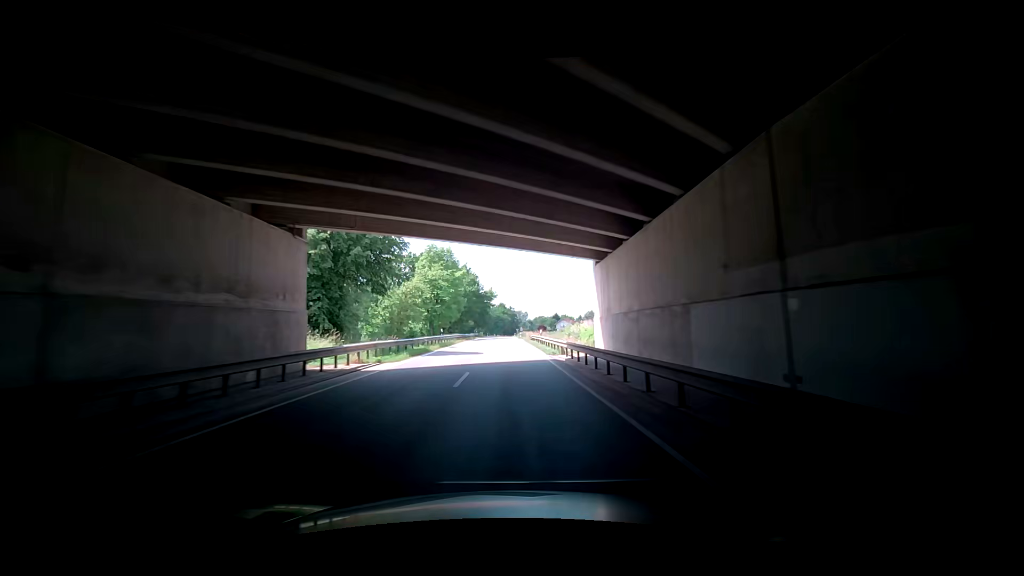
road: secondary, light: Day
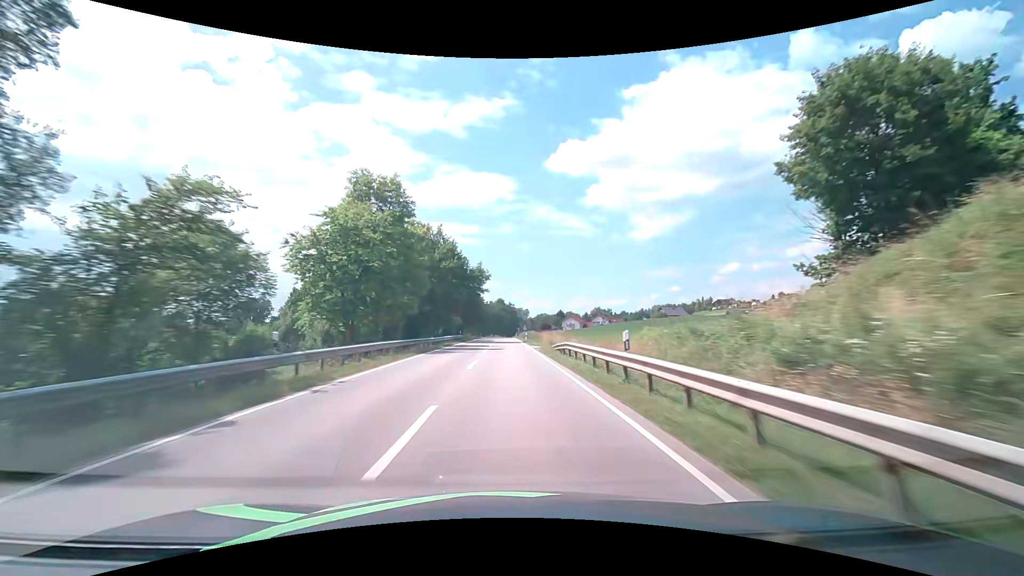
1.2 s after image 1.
(+0.6, +30.8) m; 0°
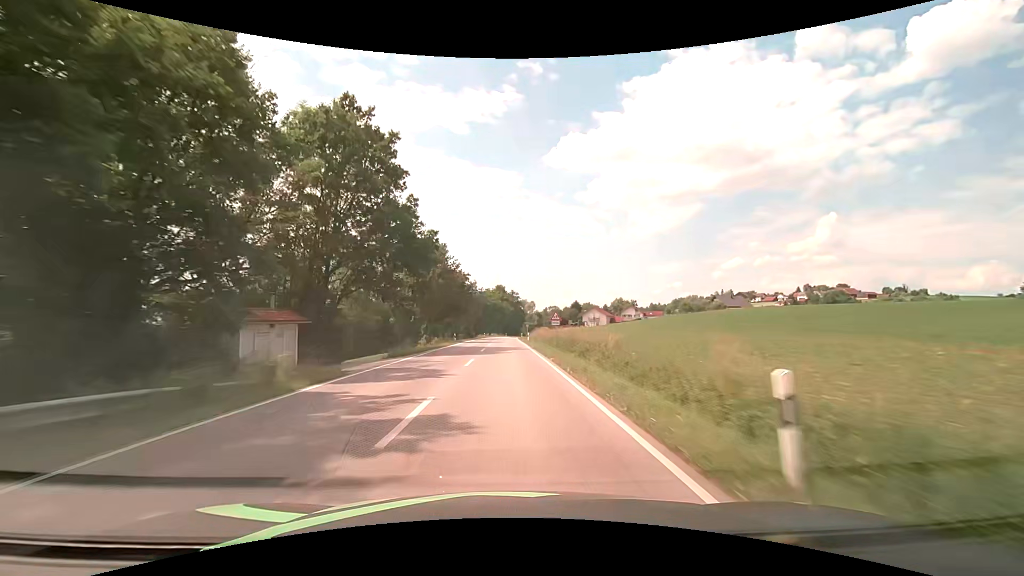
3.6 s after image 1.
(-0.1, +58.6) m; 0°
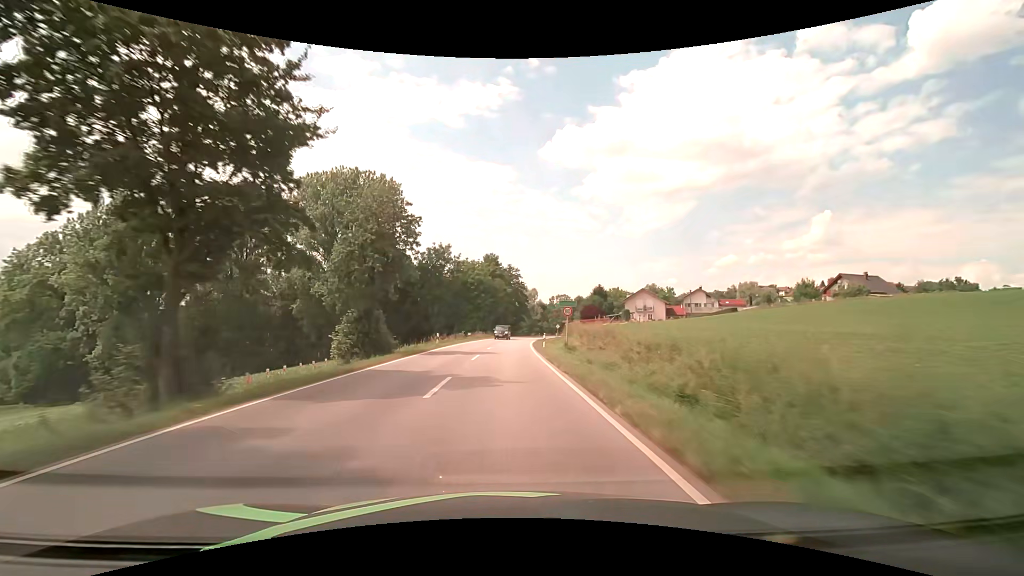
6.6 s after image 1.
(0.0, +67.8) m; +1°
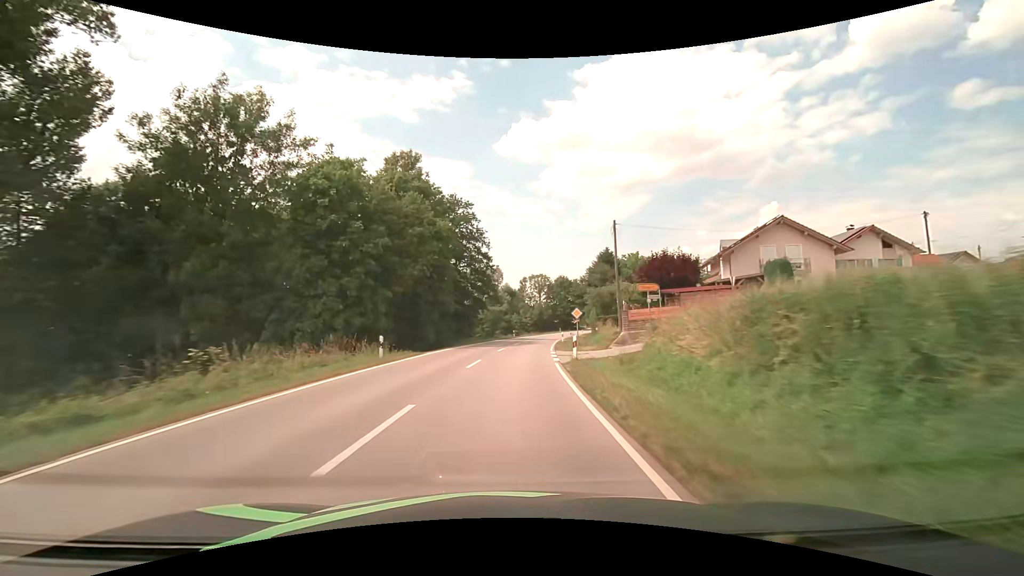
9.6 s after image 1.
(+2.0, +64.6) m; +4°
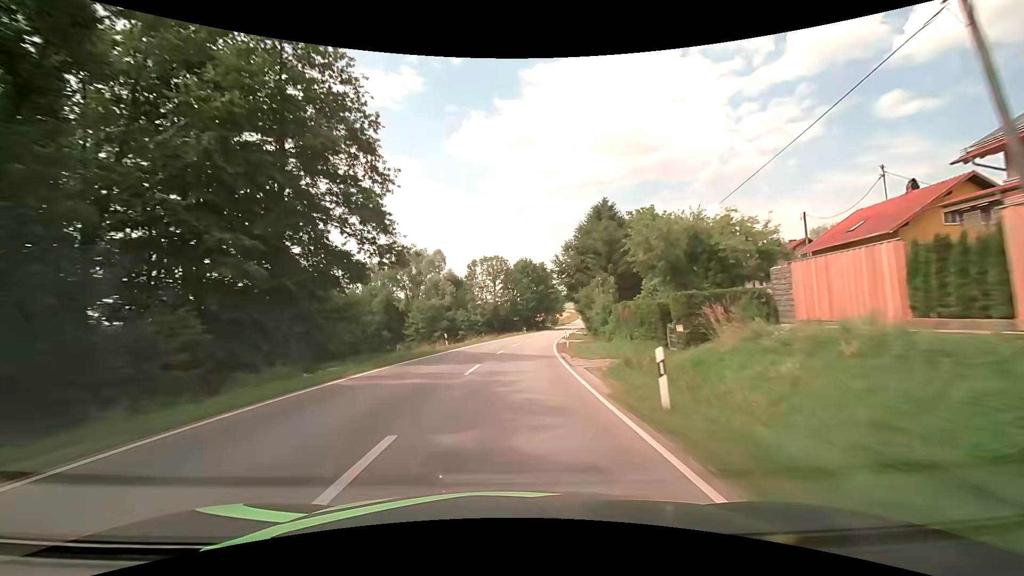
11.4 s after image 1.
(+1.6, +38.1) m; +5°
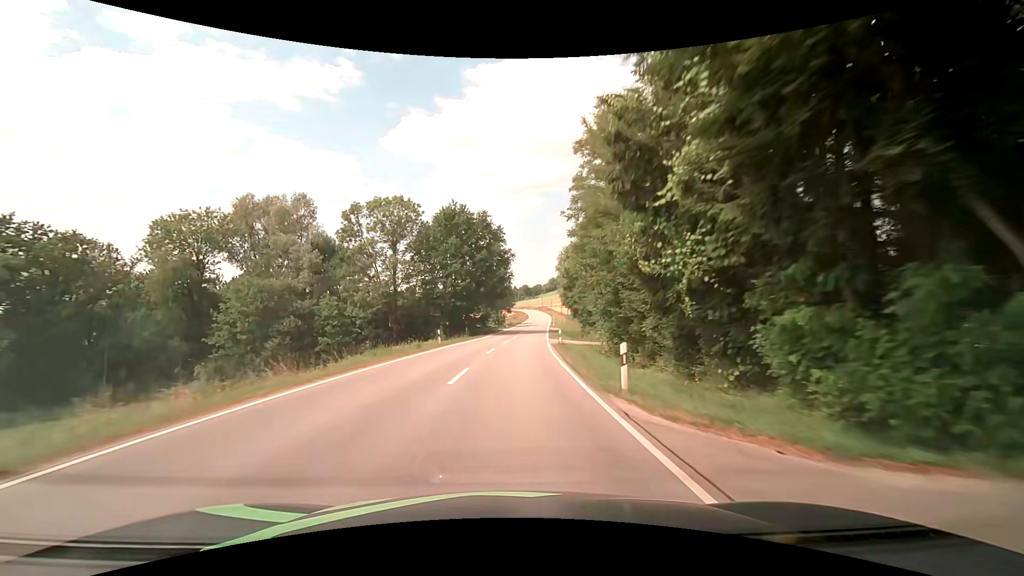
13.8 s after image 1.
(+3.2, +50.4) m; +6°
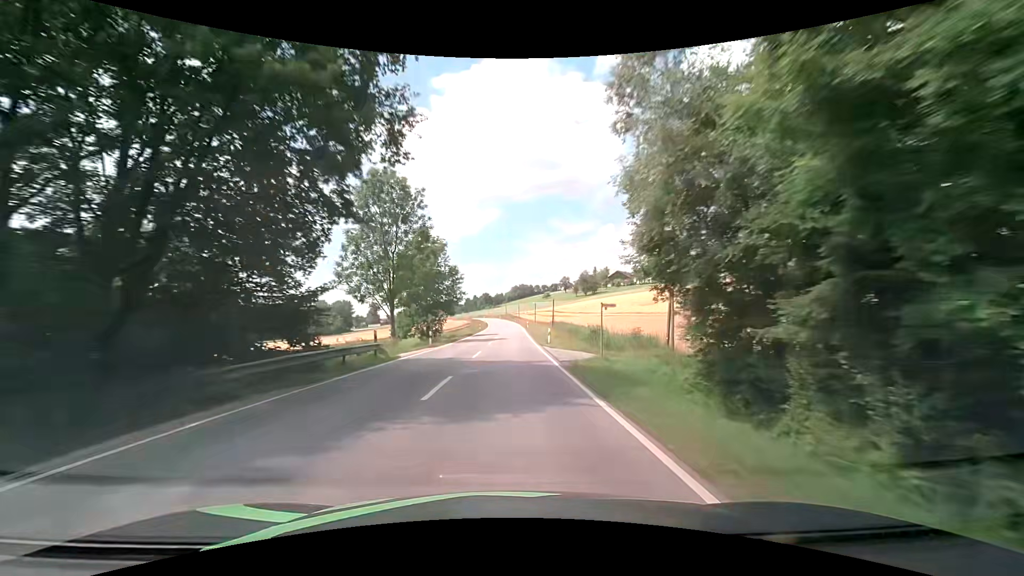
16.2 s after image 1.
(+2.9, +50.1) m; +5°
(0, +10) (0, +20) (0, +30) (0, +40) (+1, +50) (+1, +60) (+1, +70) (+1, +80) (+1, +90) (+1, +100) m
